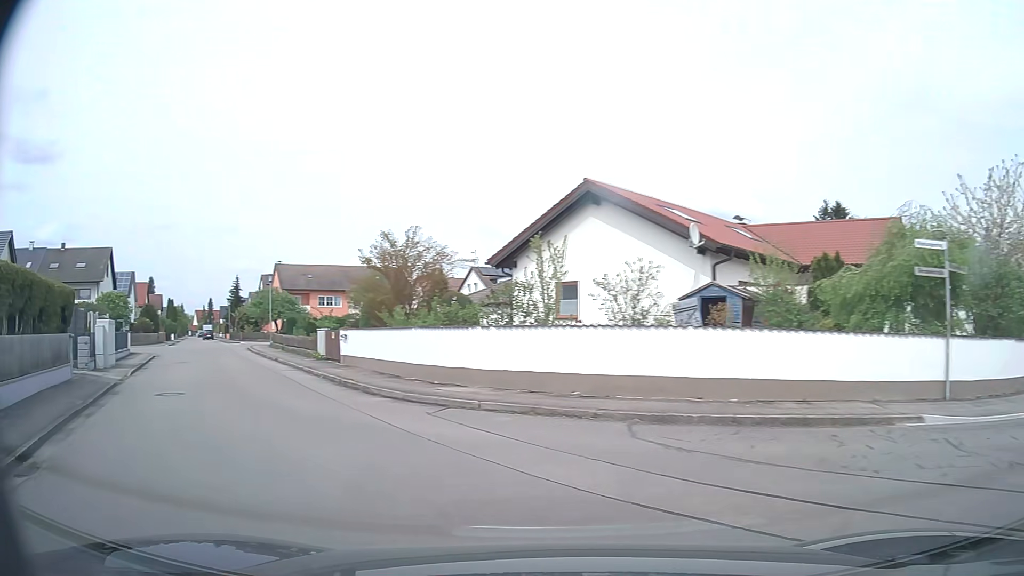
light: Day
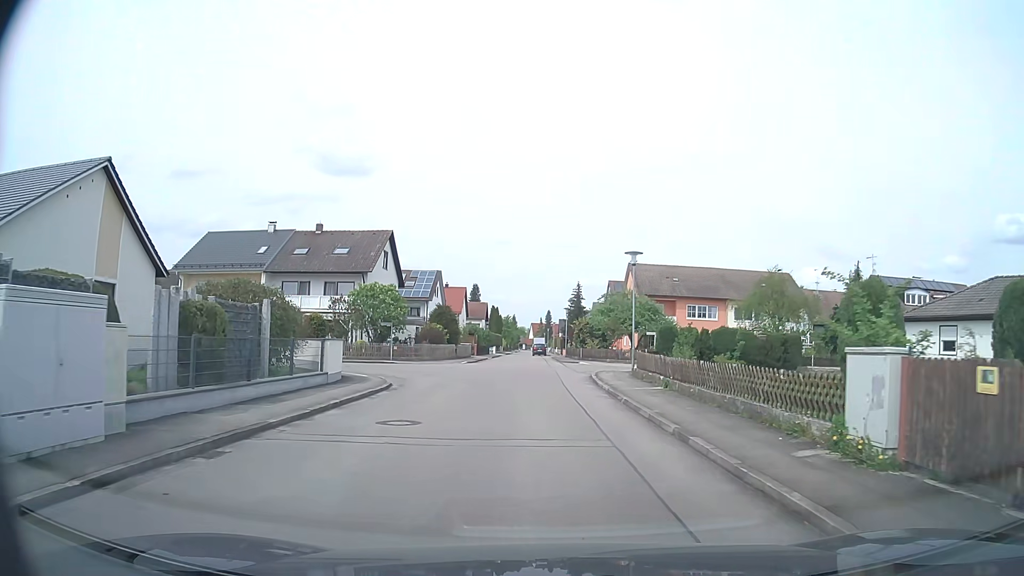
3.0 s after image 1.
(-7.9, +18.3) m; -30°
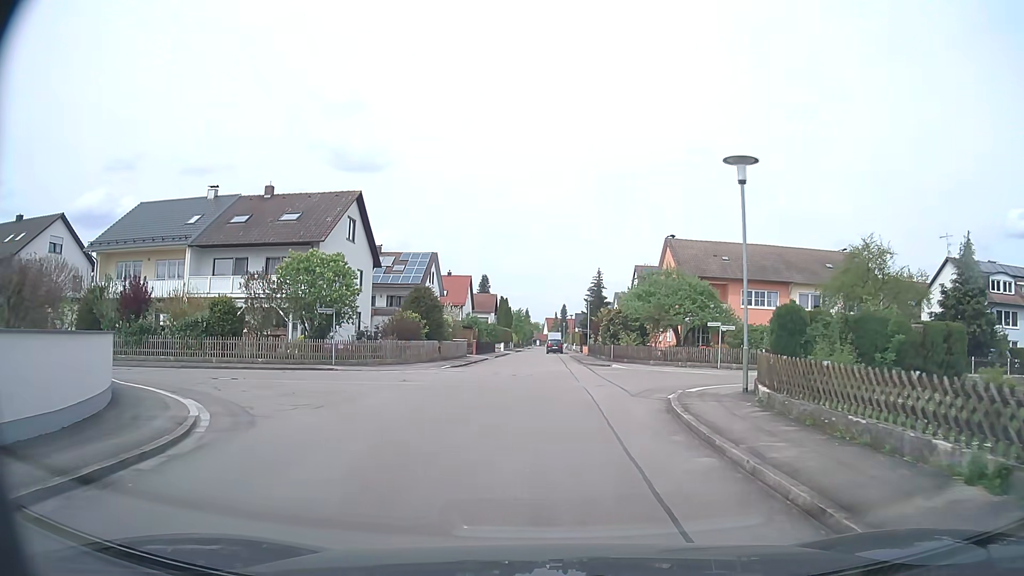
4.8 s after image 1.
(-0.1, +13.8) m; -1°
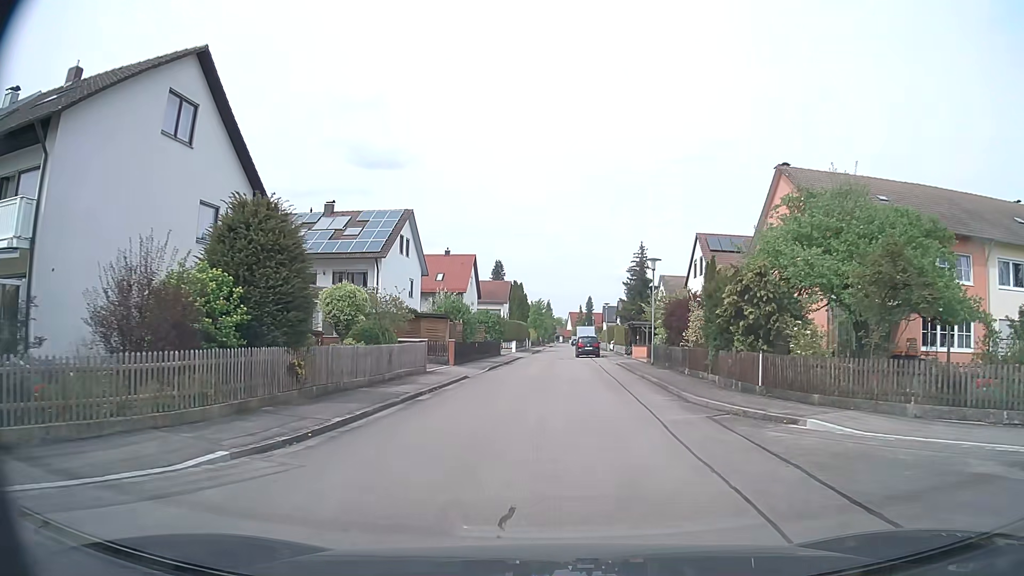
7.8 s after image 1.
(-0.4, +23.6) m; -2°
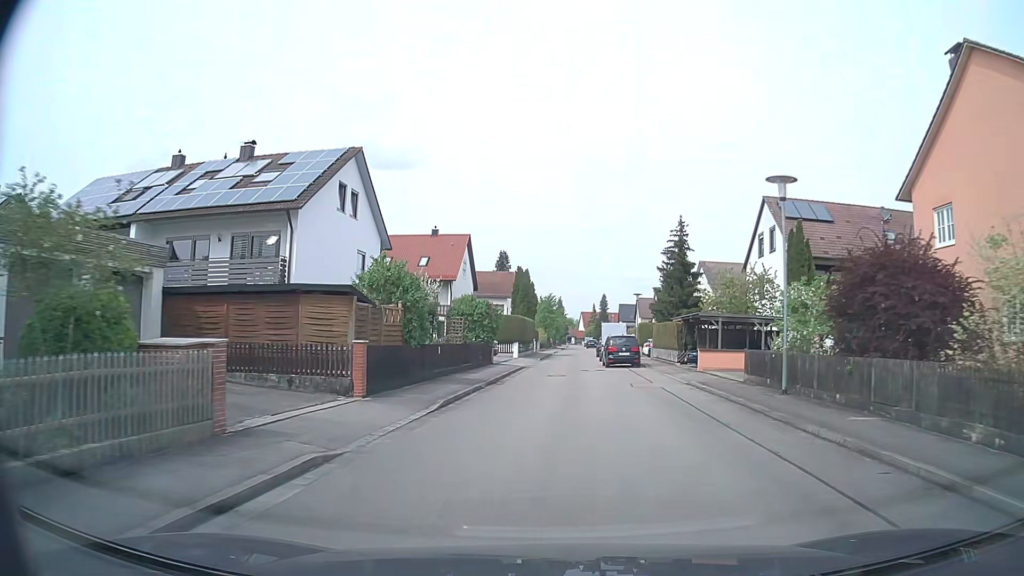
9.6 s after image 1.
(-0.1, +16.6) m; -1°
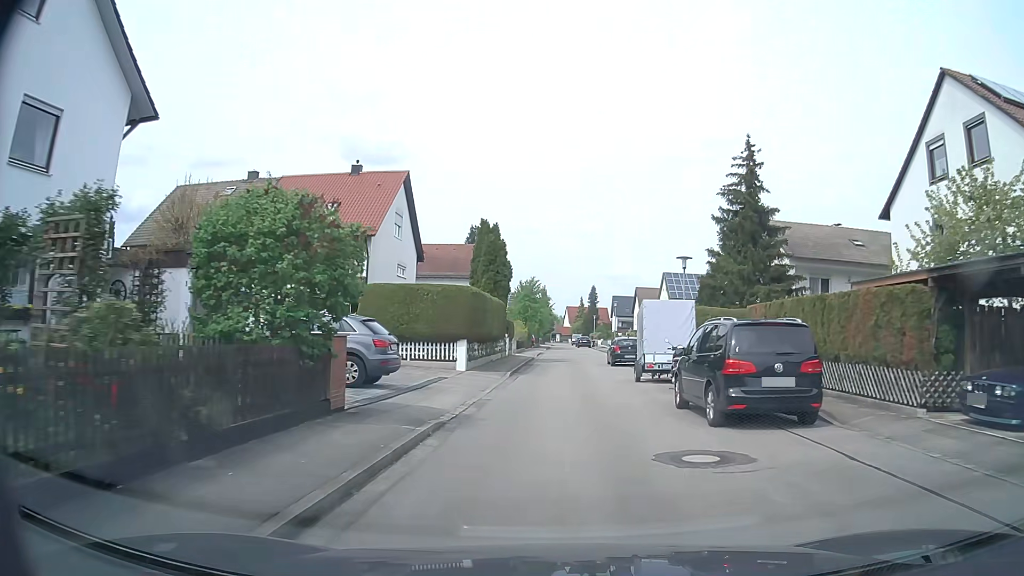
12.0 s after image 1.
(+0.2, +23.6) m; +2°
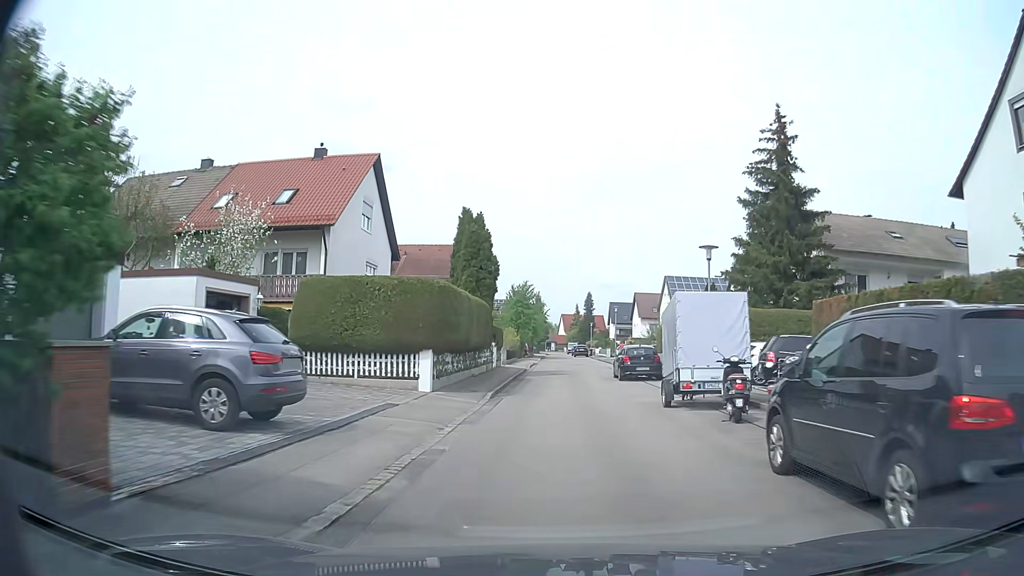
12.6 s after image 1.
(0.0, +6.0) m; +1°
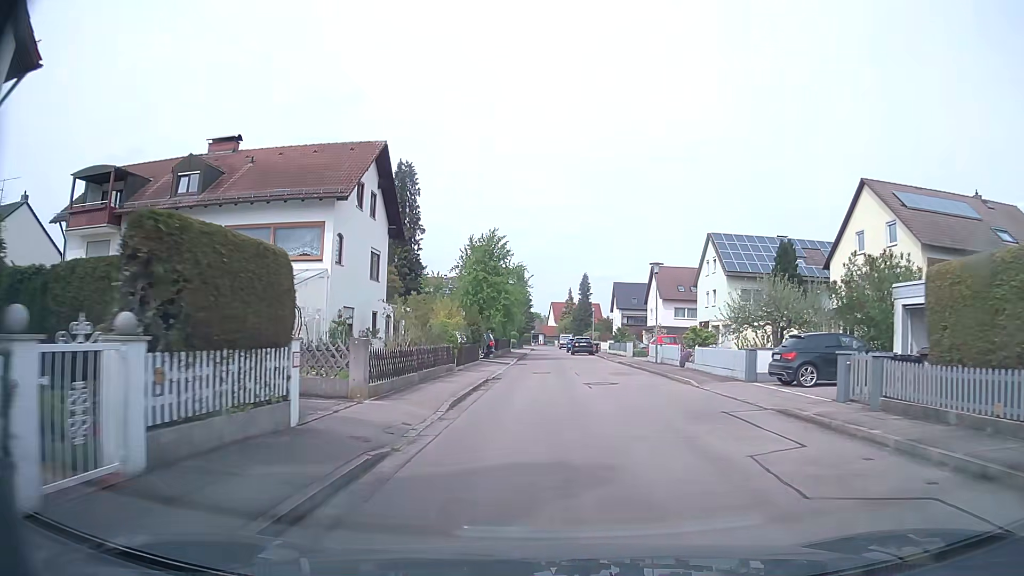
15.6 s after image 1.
(+0.5, +31.3) m; +1°
(0, +10) (0, +20) (0, +30) (0, +40) (0, +50) (0, +60) (0, +70) (0, +80) (0, +90) (0, +100) m
